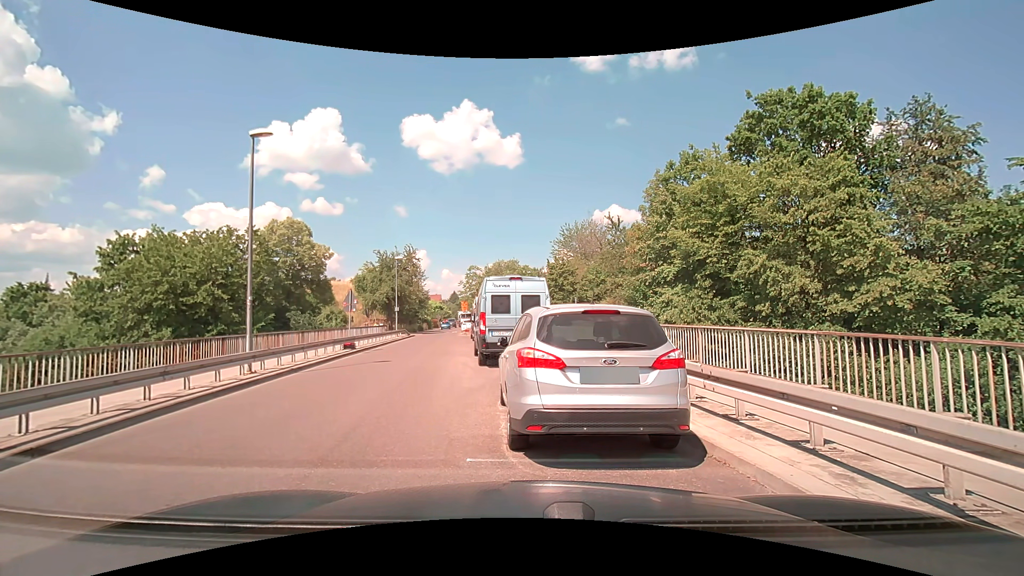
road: residential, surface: asphalt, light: Day
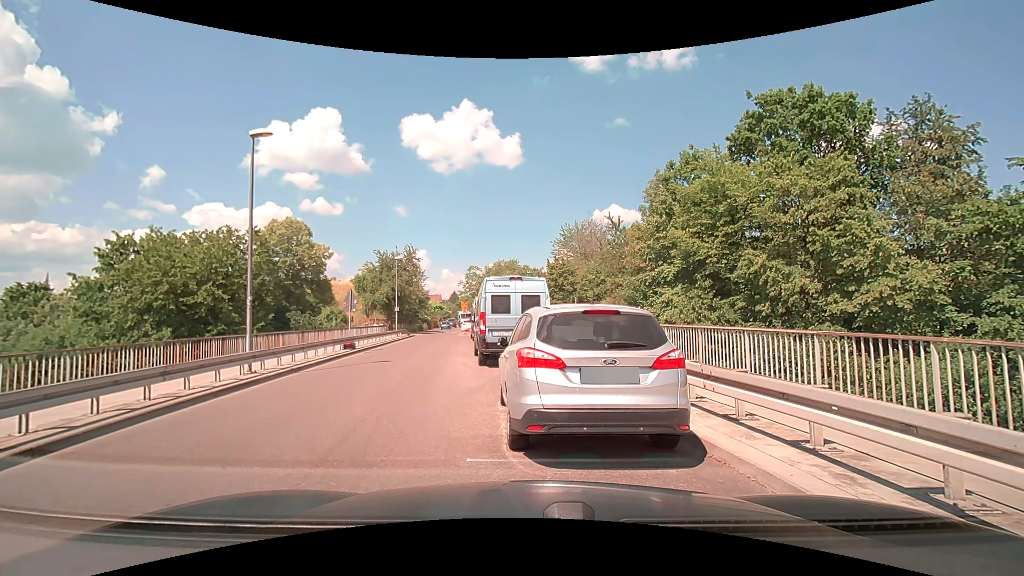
(0.0, 0.0) m; 0°
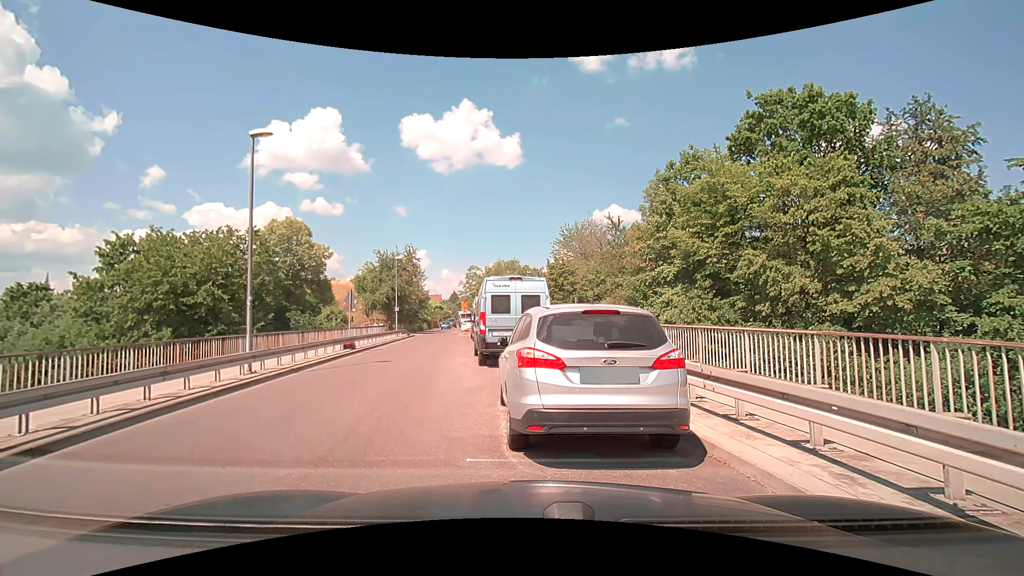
(0.0, 0.0) m; 0°
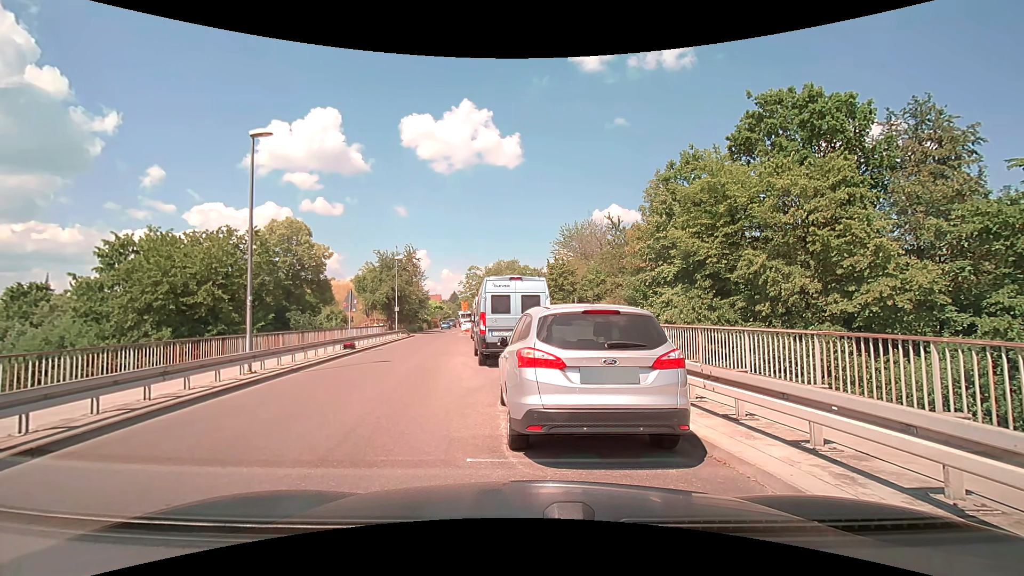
(0.0, 0.0) m; 0°
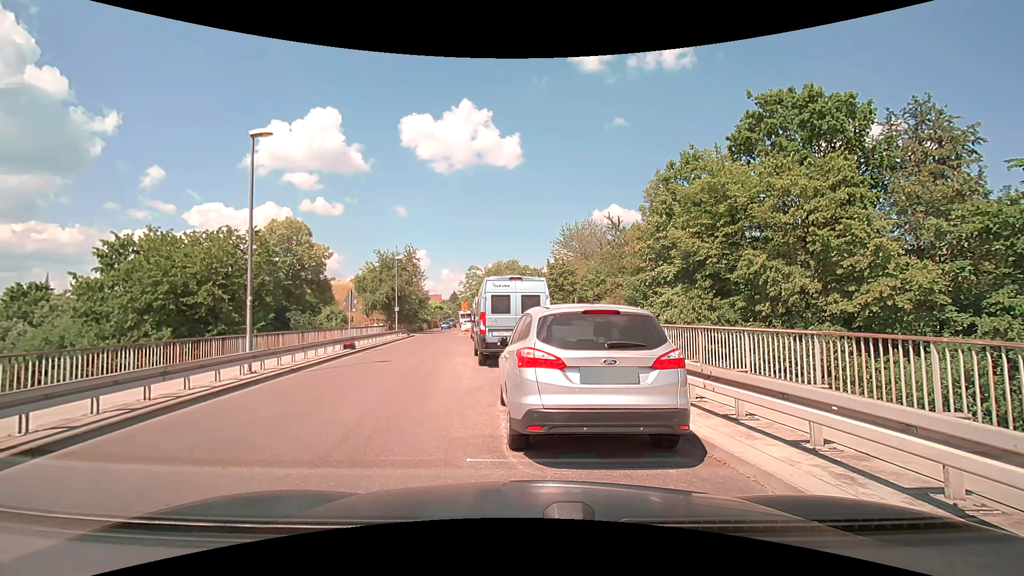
(0.0, 0.0) m; 0°
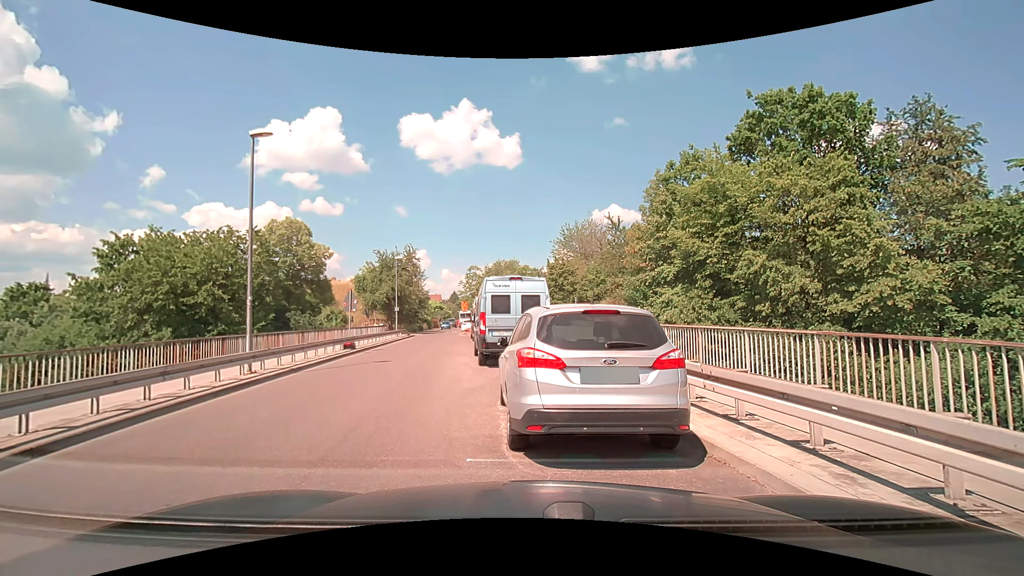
(0.0, 0.0) m; 0°
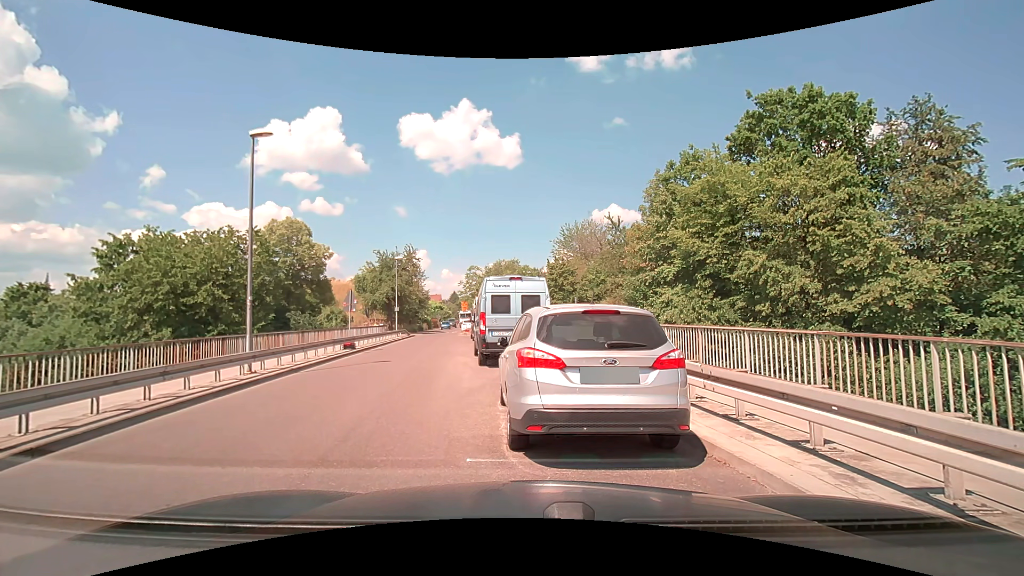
(0.0, 0.0) m; 0°
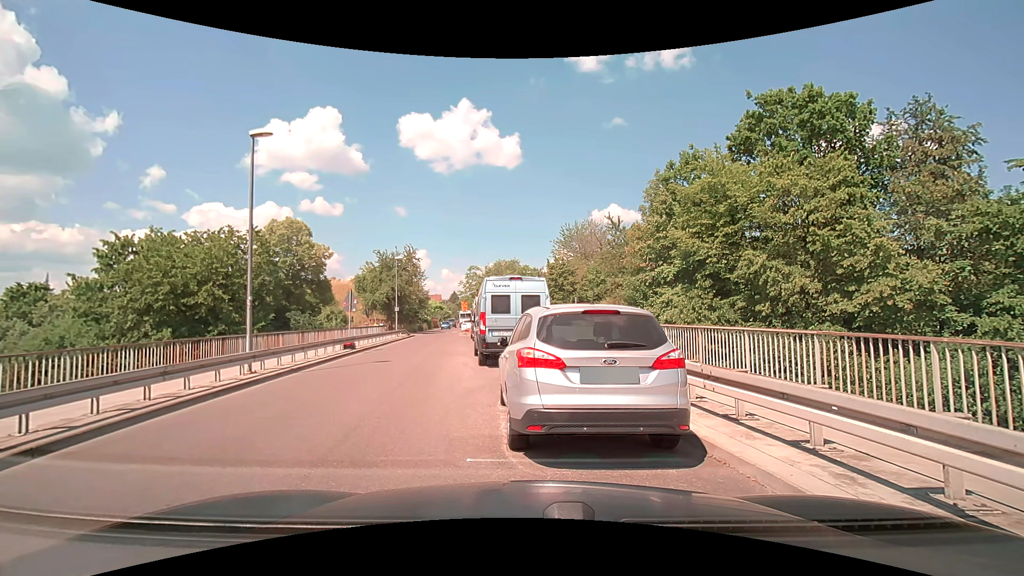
(0.0, 0.0) m; 0°
